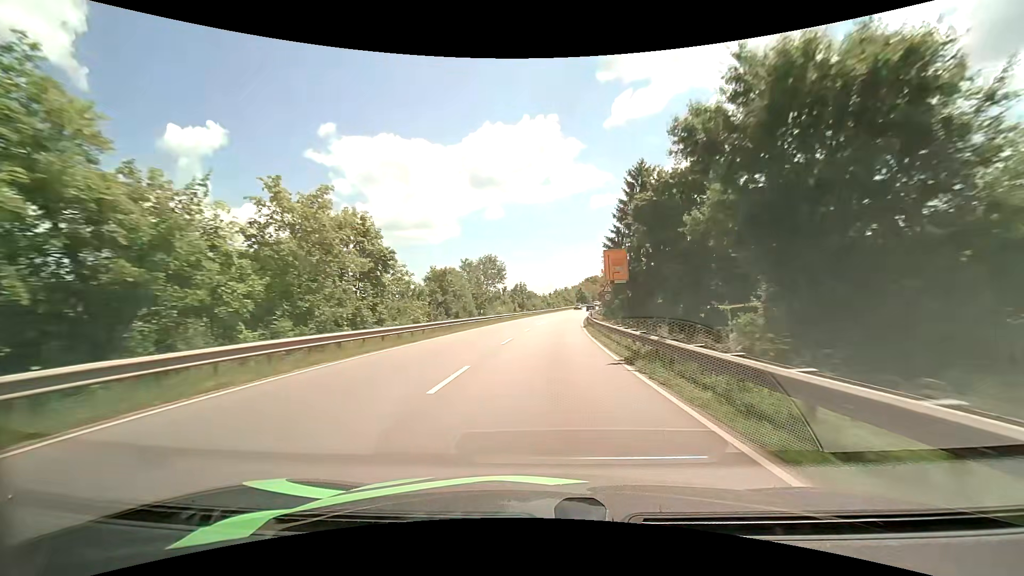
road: primary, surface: asphalt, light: Day
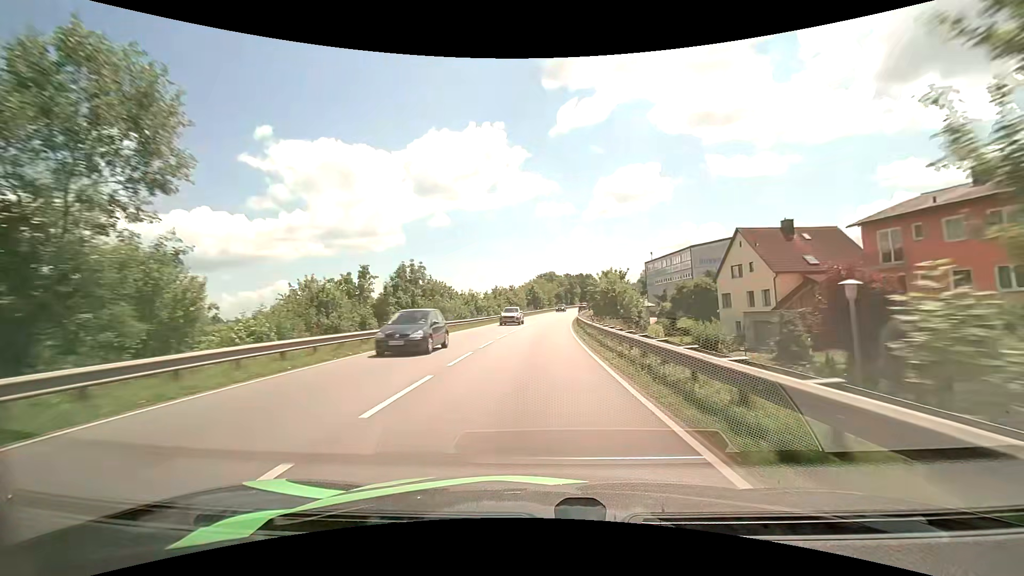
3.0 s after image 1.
(+3.2, +55.8) m; +6°
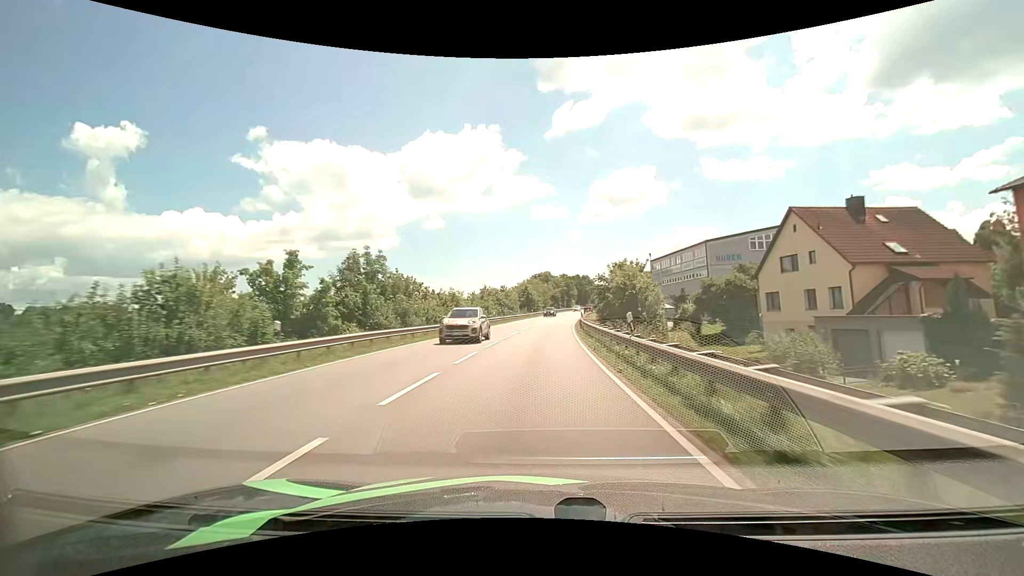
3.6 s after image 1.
(+0.1, +11.1) m; +1°
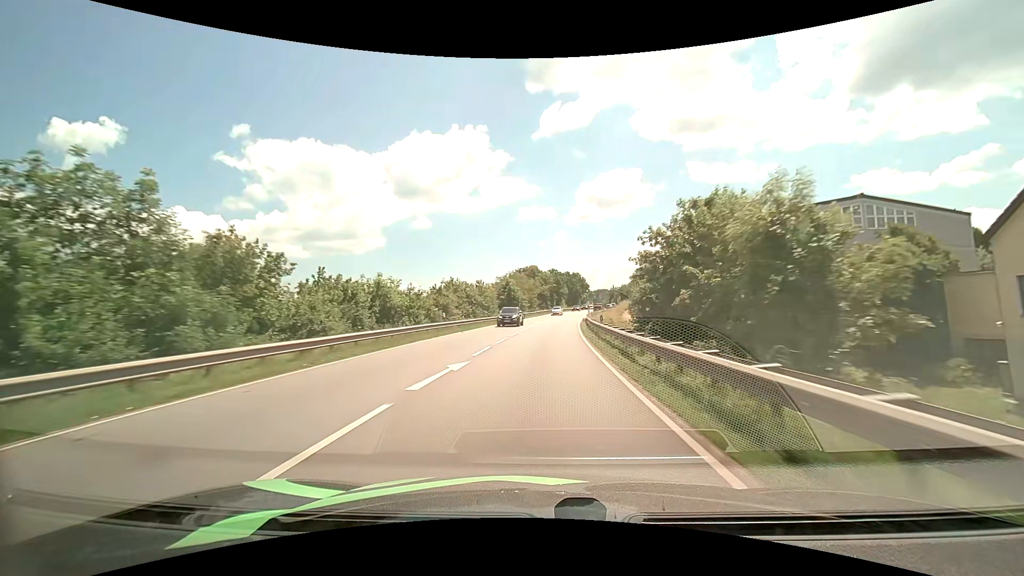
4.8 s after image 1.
(+0.3, +22.0) m; +1°
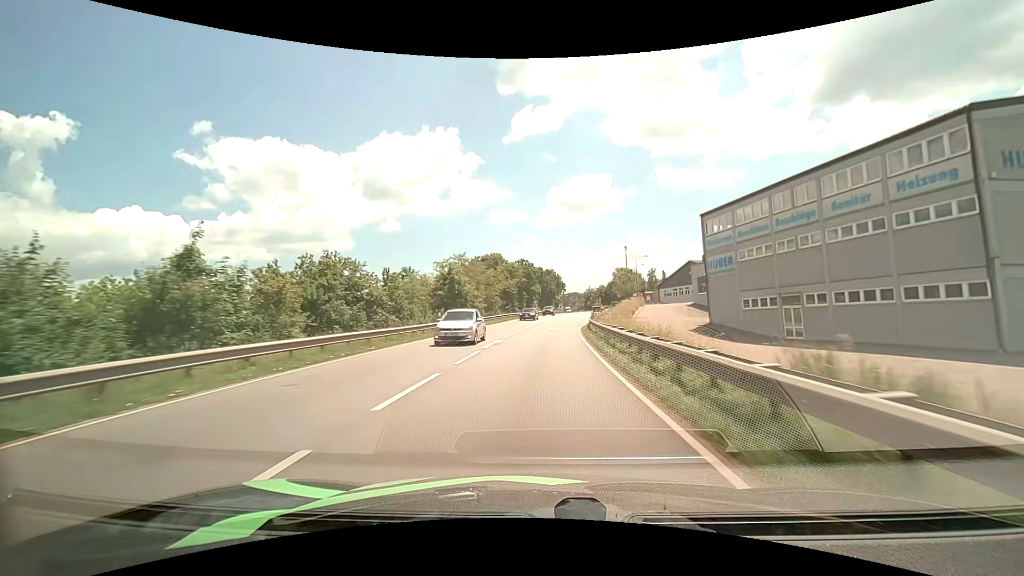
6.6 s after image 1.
(+1.0, +32.2) m; +4°
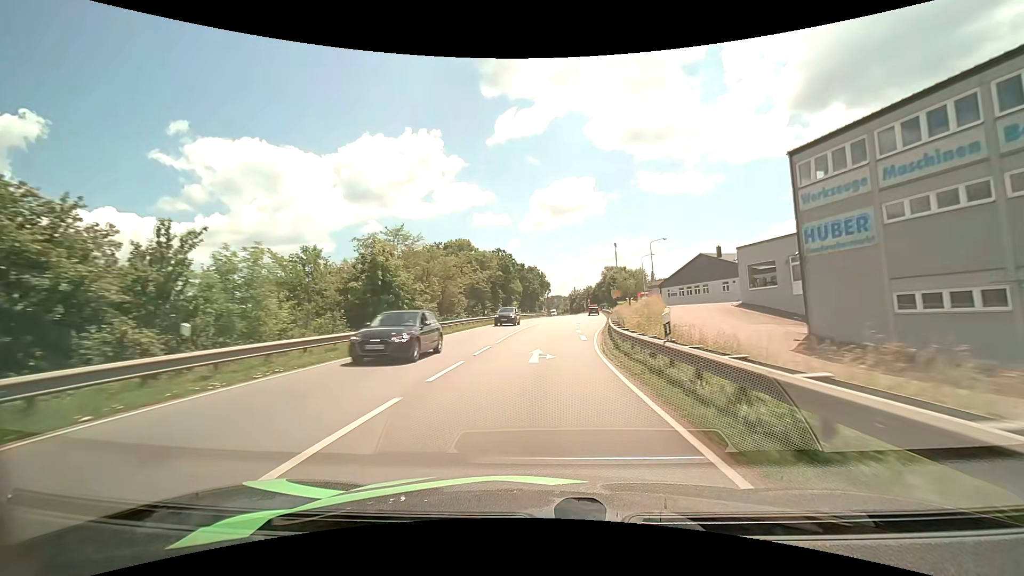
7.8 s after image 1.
(+0.3, +21.0) m; +2°
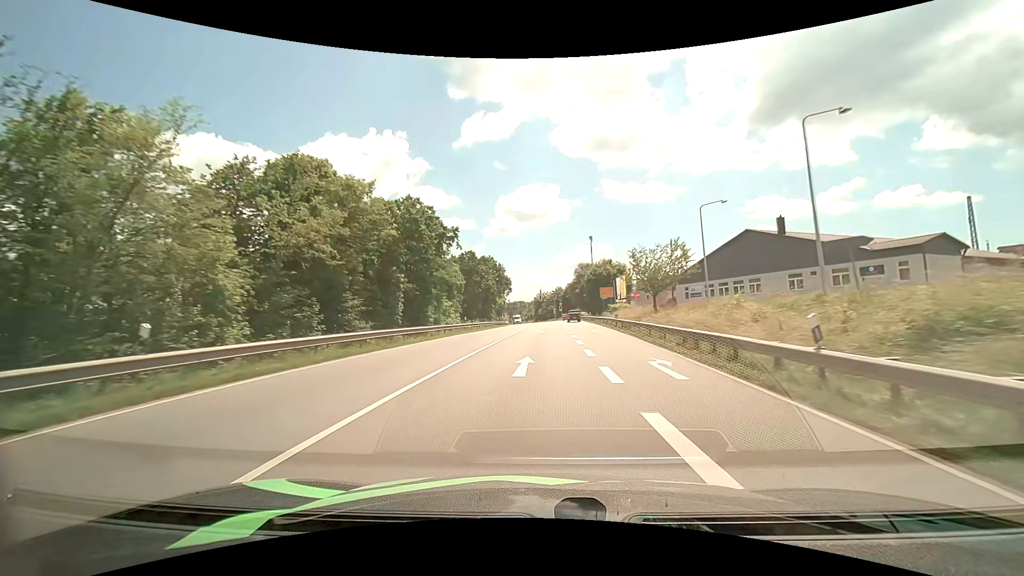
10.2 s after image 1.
(+1.3, +37.8) m; +4°
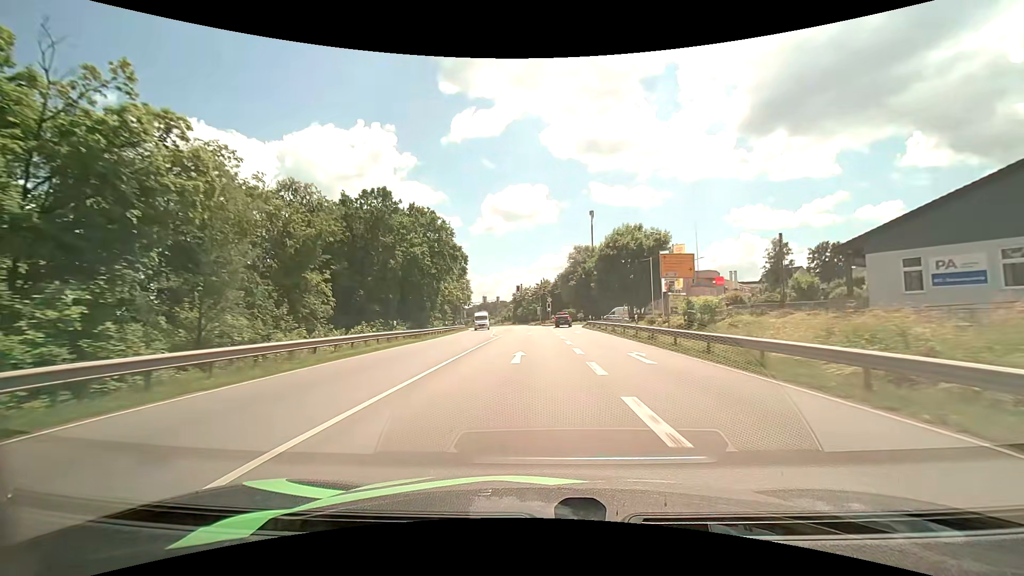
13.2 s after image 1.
(+1.0, +46.6) m; +2°
(0, +10) (0, +20) (0, +30) (0, +40) (0, +50) (-1, +60) (-1, +70) (-2, +80) (-3, +90) (-4, +100) m
